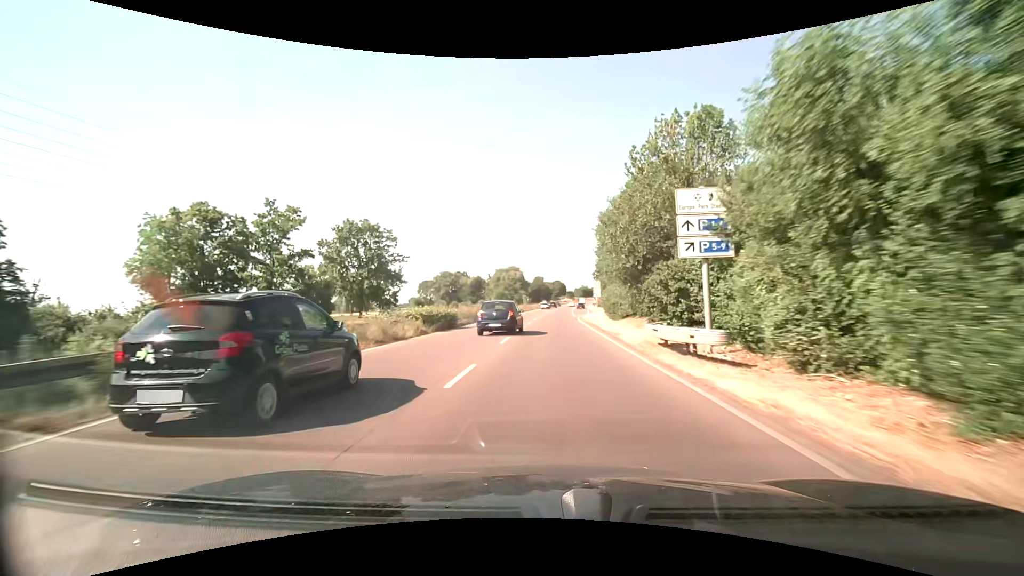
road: trunk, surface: asphalt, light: Day
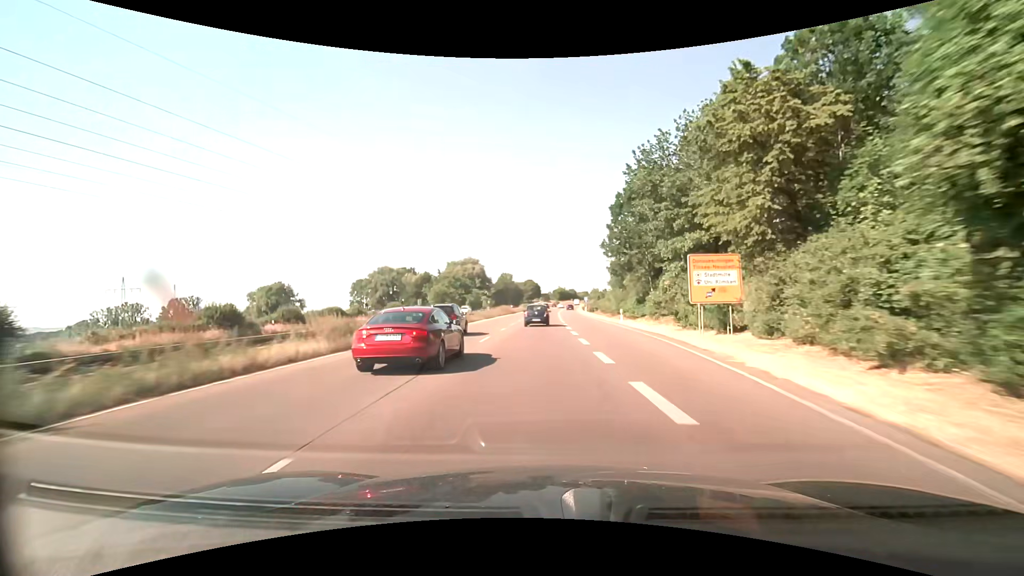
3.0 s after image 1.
(+1.8, +60.6) m; +3°
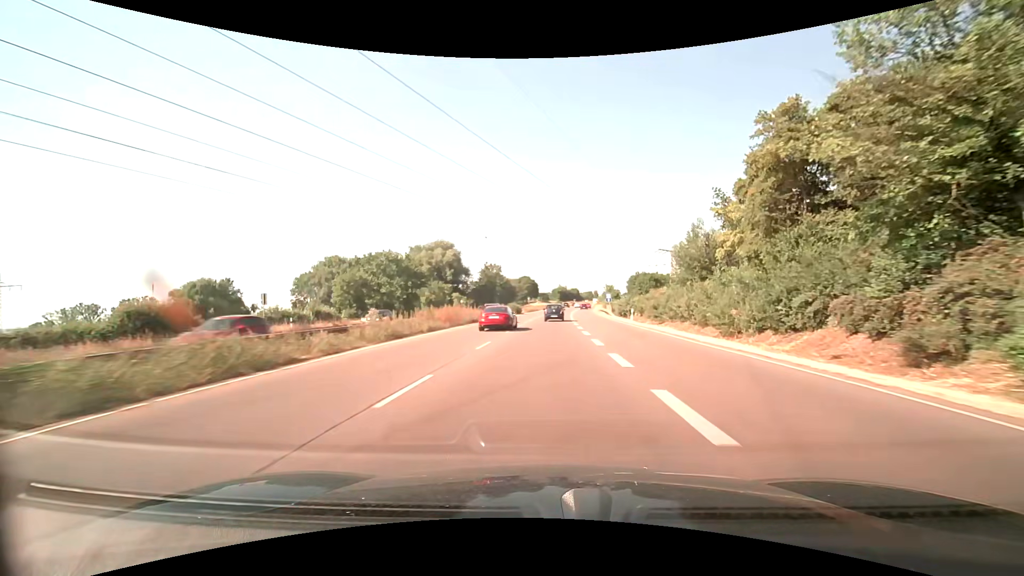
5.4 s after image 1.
(0.0, +48.9) m; 0°
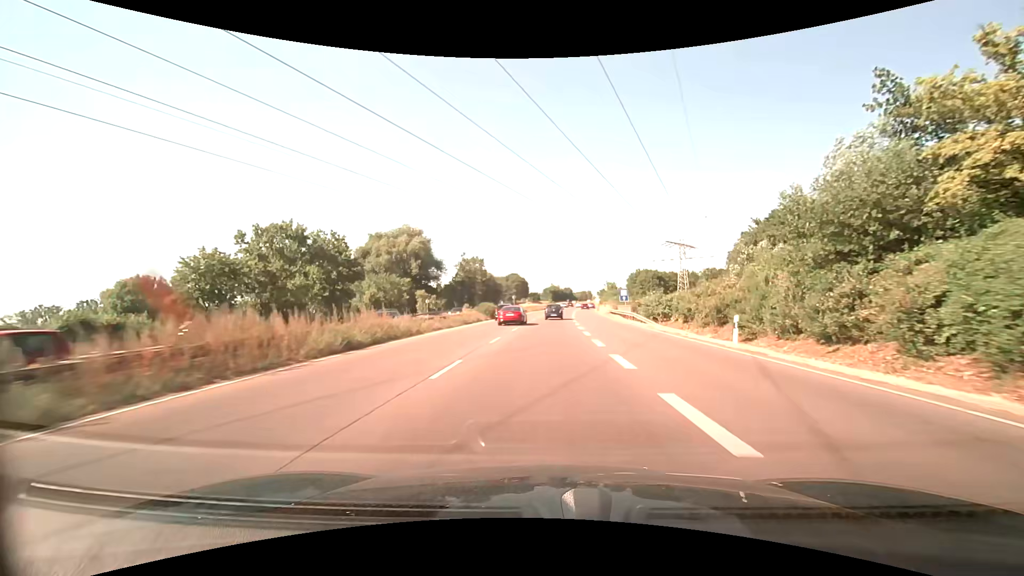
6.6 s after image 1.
(+0.2, +24.5) m; +1°
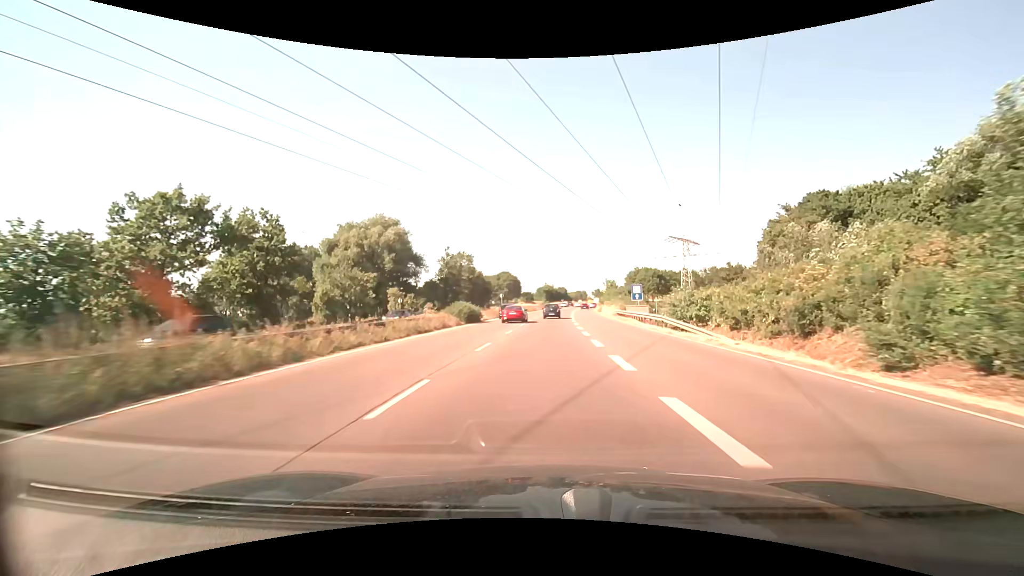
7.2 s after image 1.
(+0.1, +12.2) m; +1°
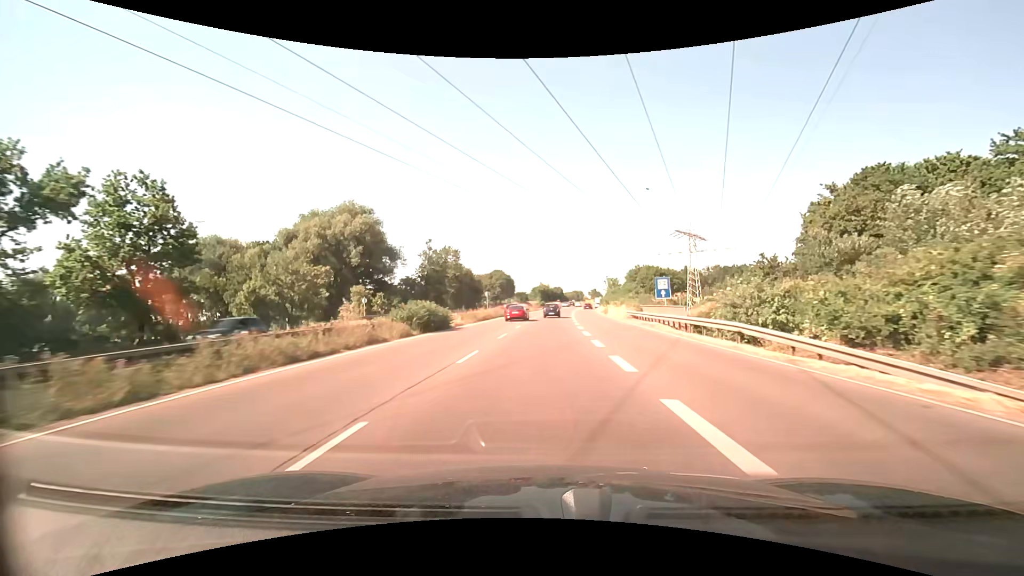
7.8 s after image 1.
(+0.1, +12.2) m; +1°
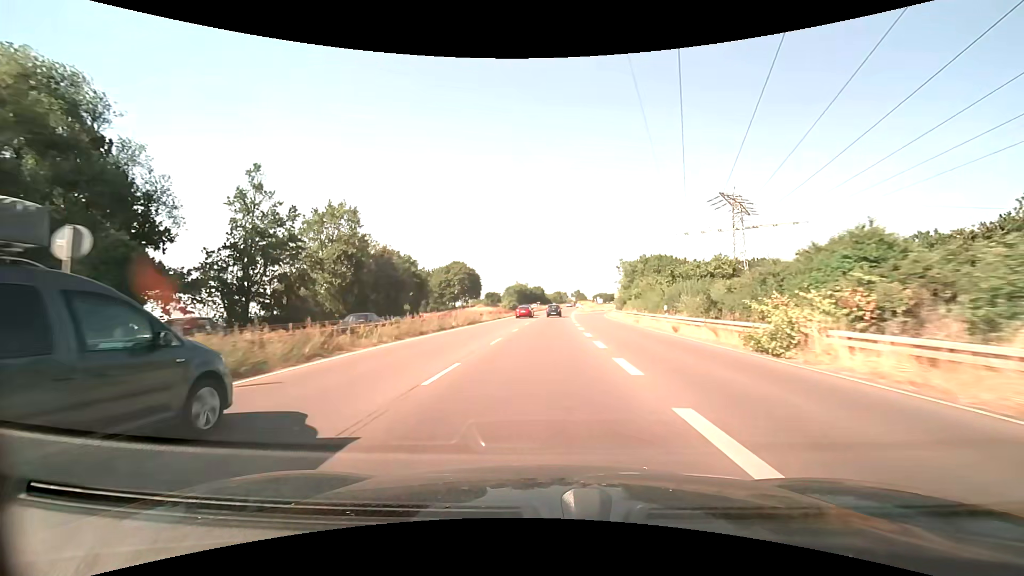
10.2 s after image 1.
(+1.0, +48.7) m; +2°
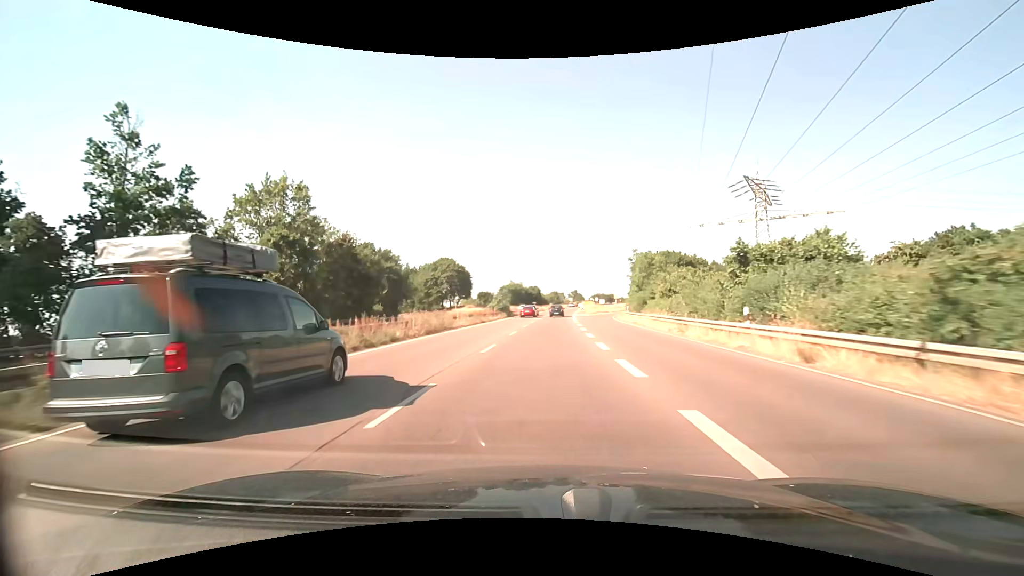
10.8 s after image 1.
(0.0, +12.1) m; 0°
(0, +10) (0, +20) (0, +30) (+1, +40) (+1, +50) (+1, +60) (+2, +70) (+3, +80) (+3, +90) (+4, +100) m
